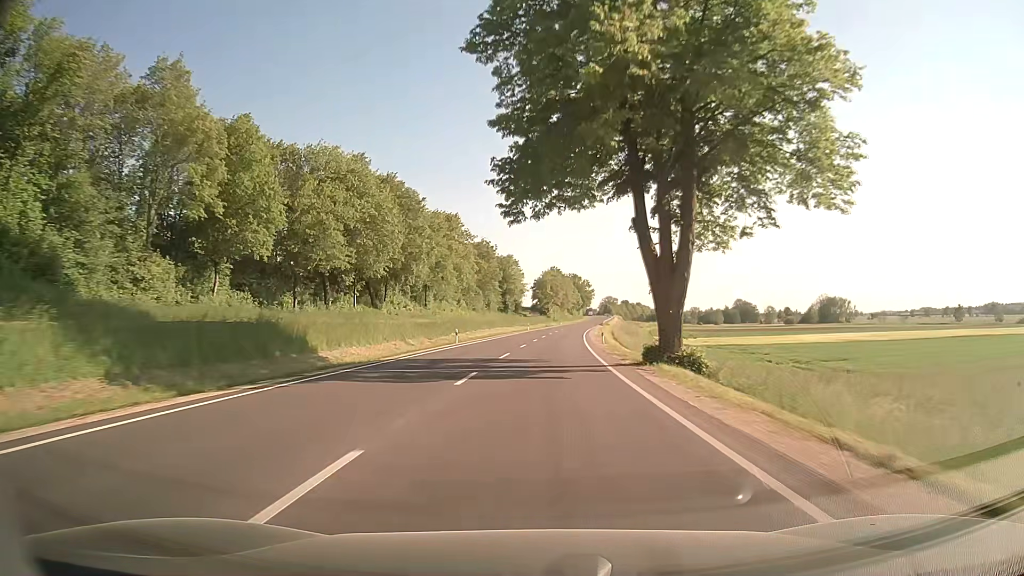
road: secondary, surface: asphalt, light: Day
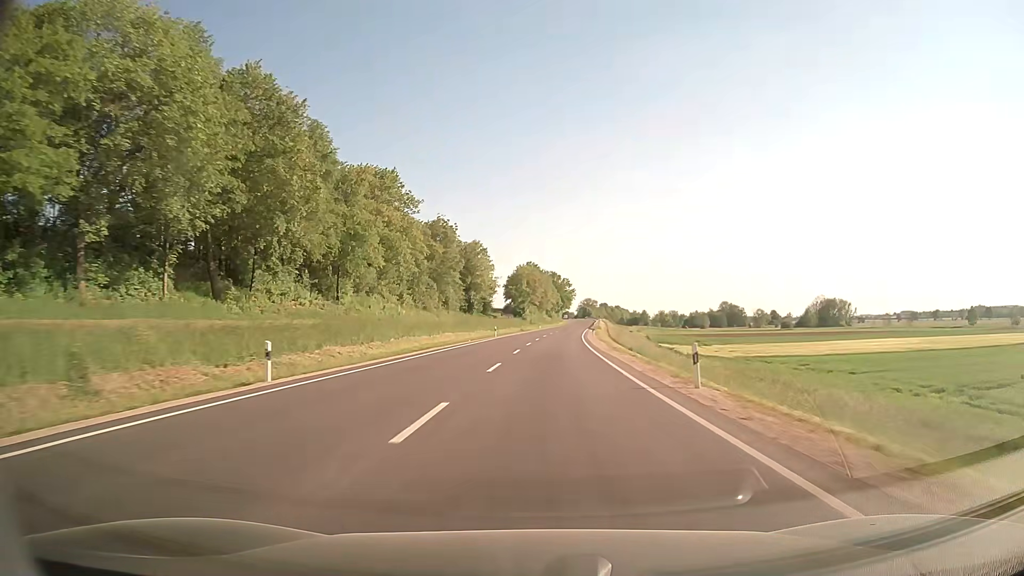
(+0.5, +31.1) m; +2°
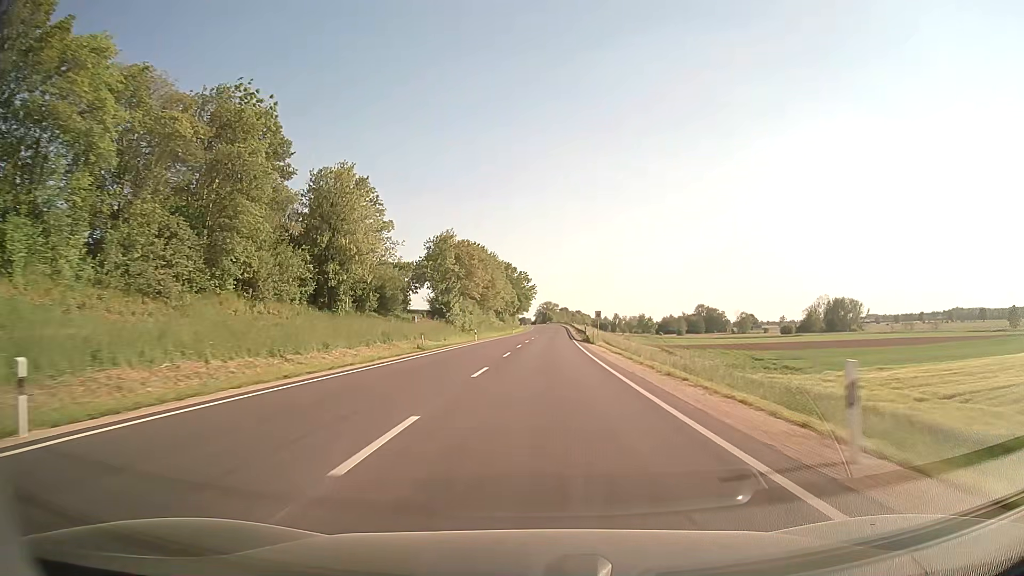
(+2.2, +61.3) m; +4°
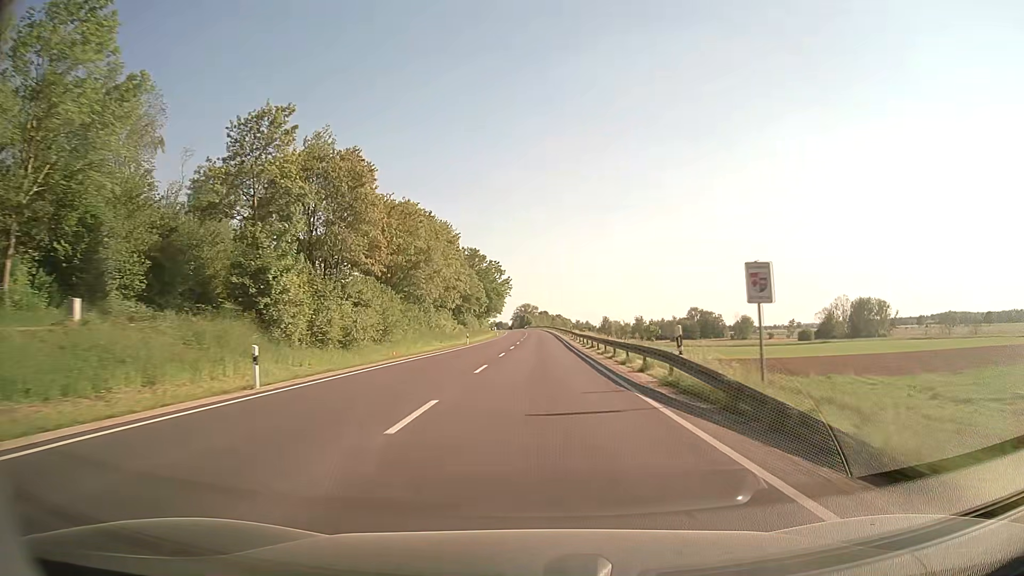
(+0.8, +45.1) m; +2°
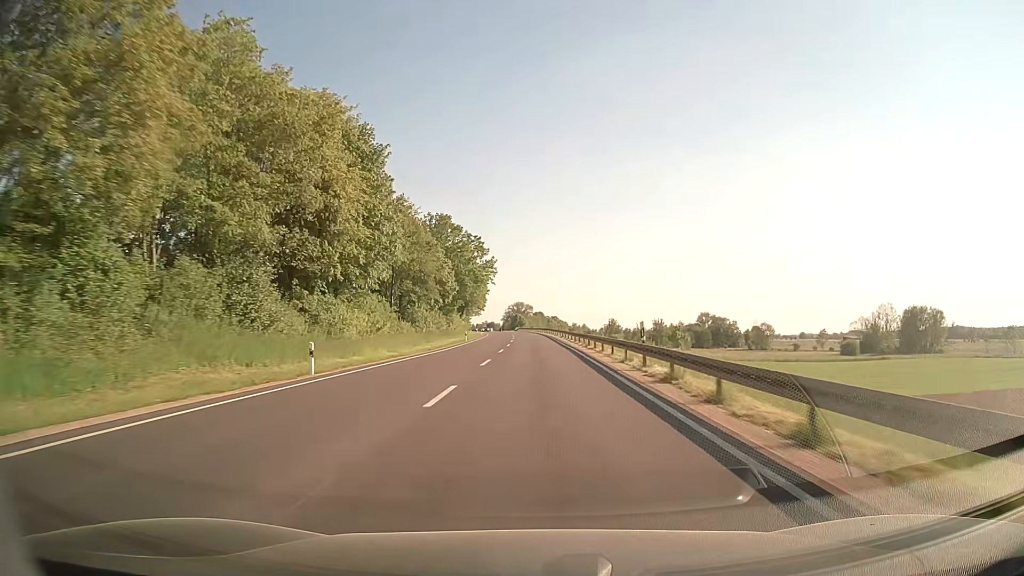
(+0.2, +44.7) m; 0°
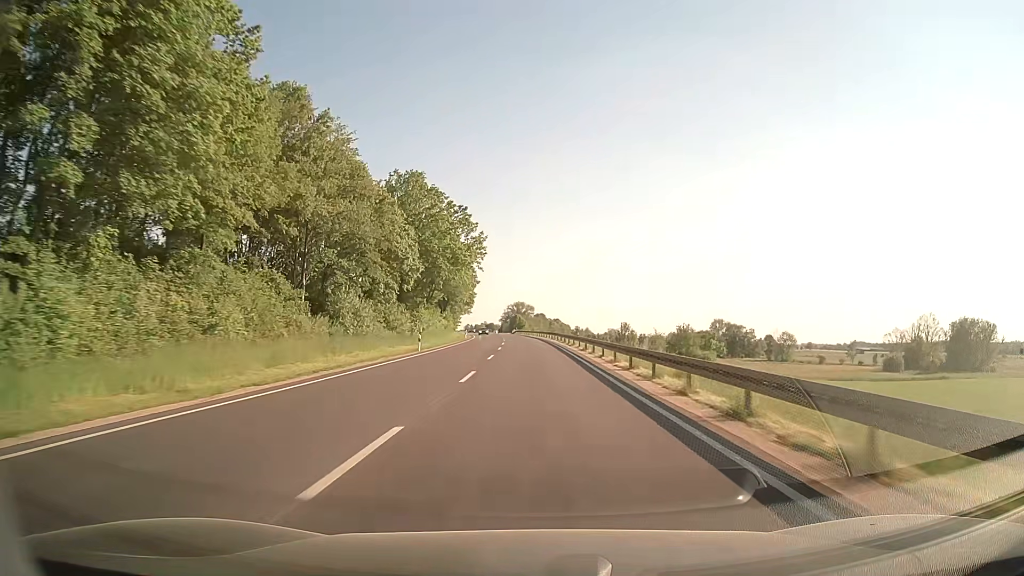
(0.0, +29.6) m; 0°
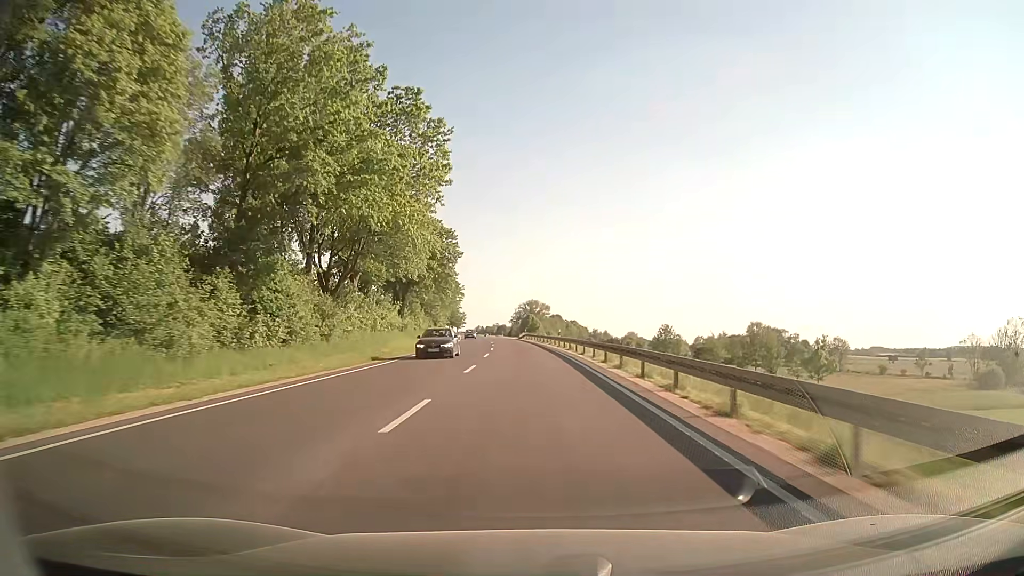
(-0.3, +44.0) m; -1°
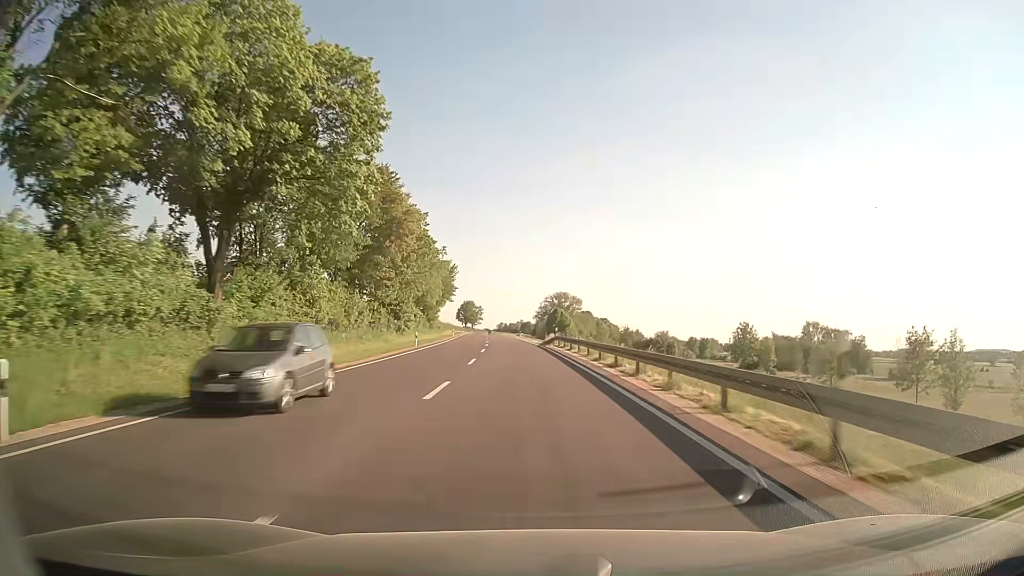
(-1.0, +43.6) m; -2°
(0, +10) (0, +20) (0, +30) (-1, +40) (-1, +50) (-2, +60) (-2, +70) (-3, +80) (-4, +90) (-5, +100) m
